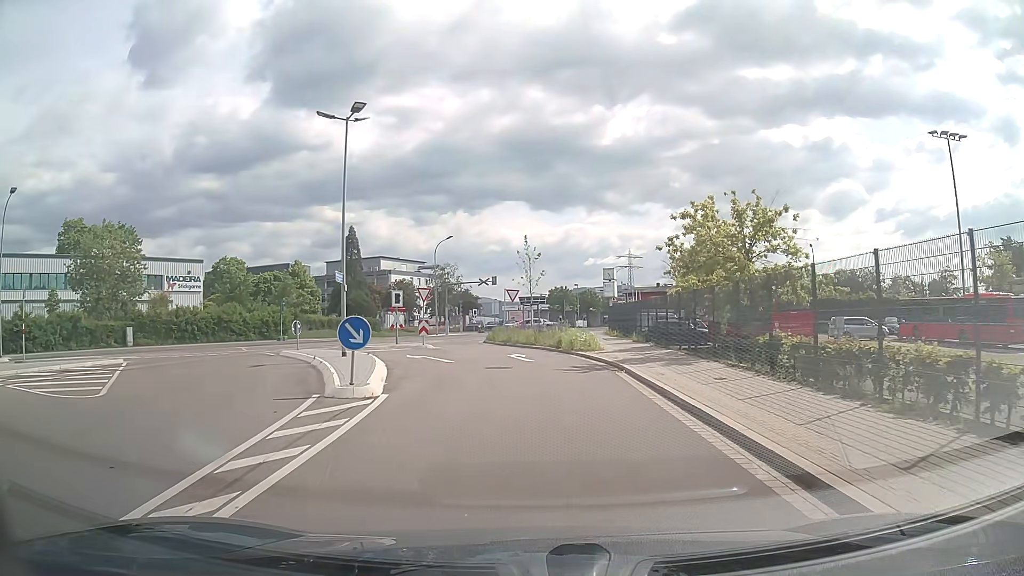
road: unclassified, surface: asphalt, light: Day
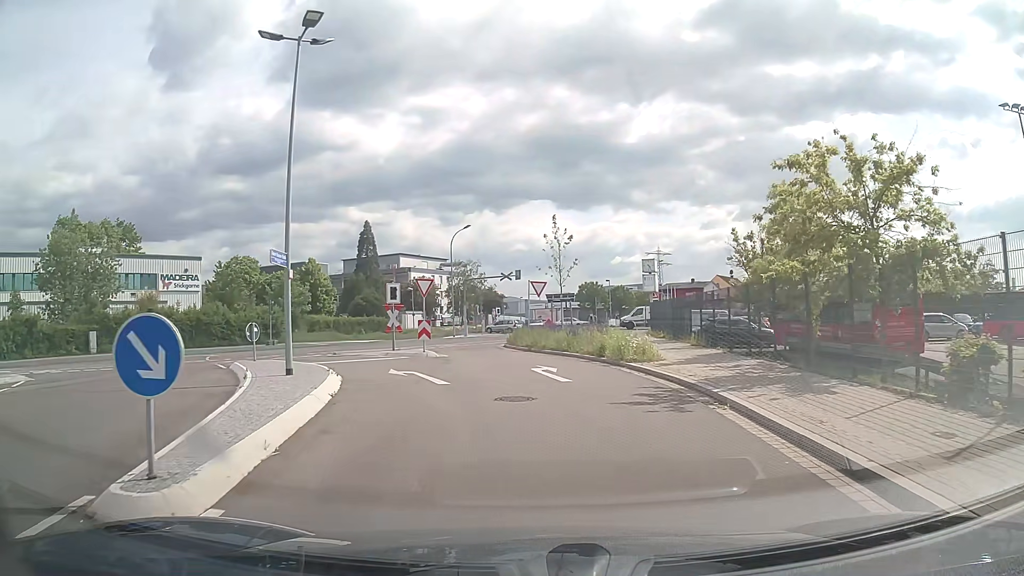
(-0.1, +7.4) m; -3°
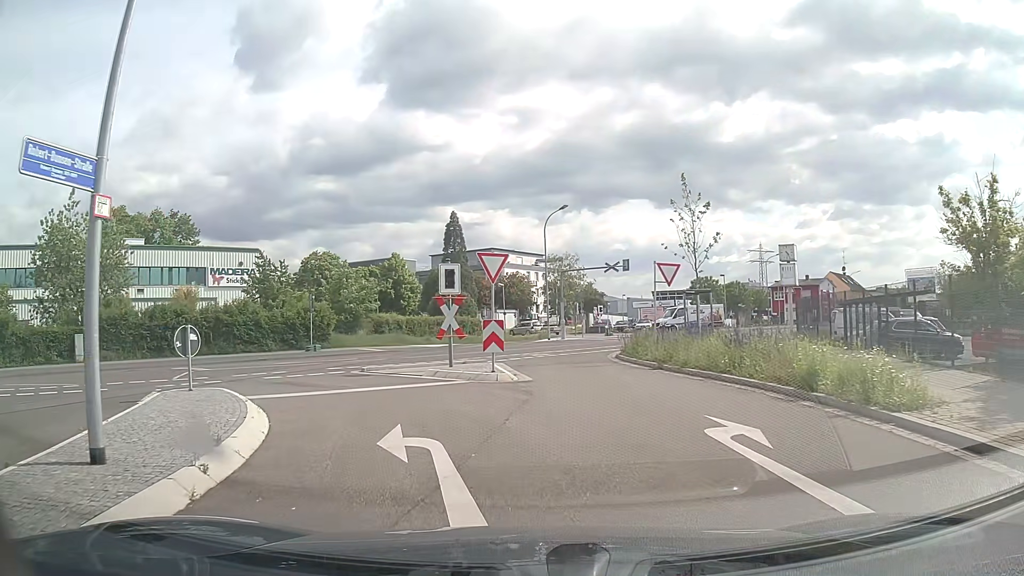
(-0.6, +10.0) m; -8°
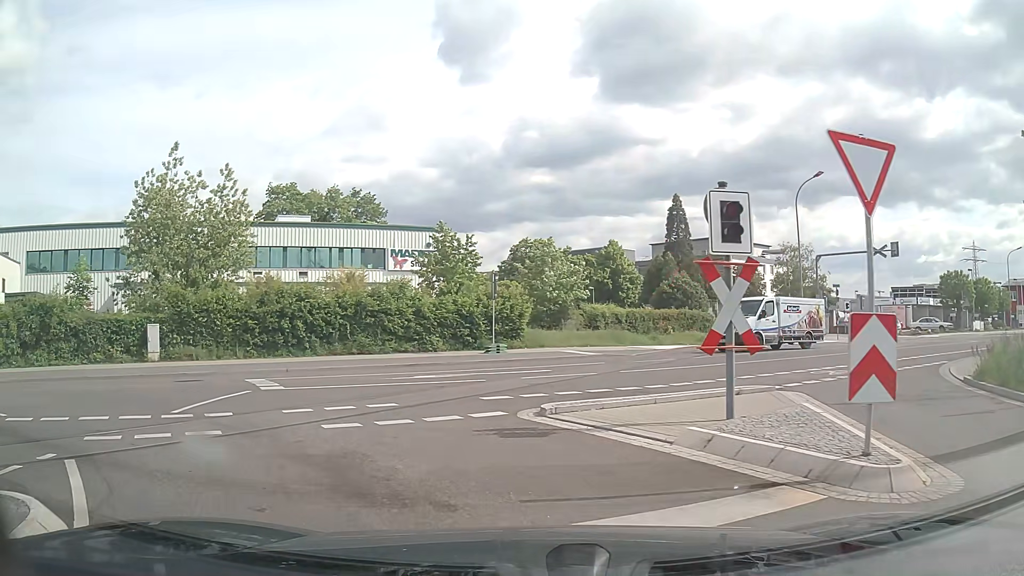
(-1.3, +9.9) m; -18°
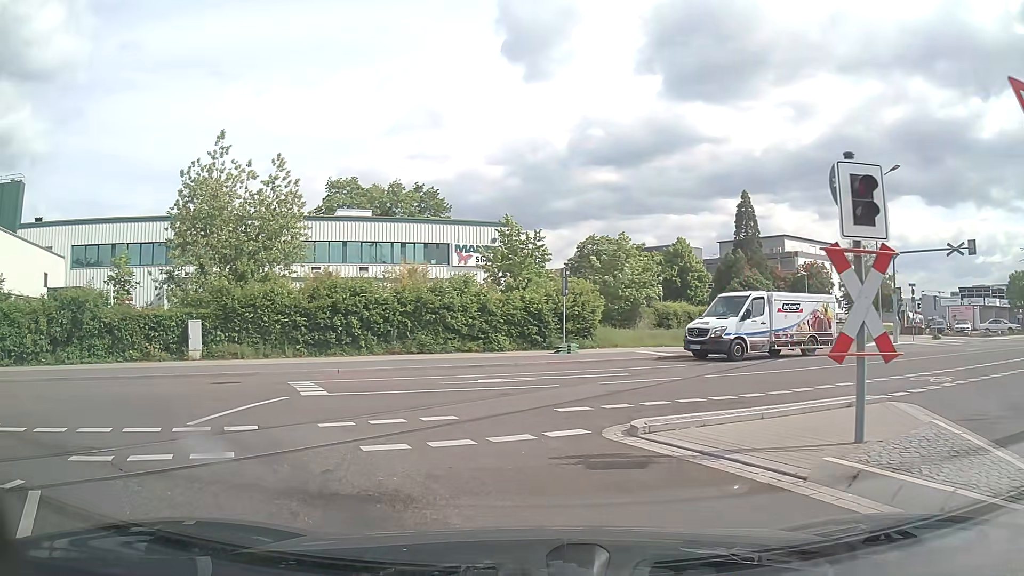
(-0.1, +1.7) m; -6°
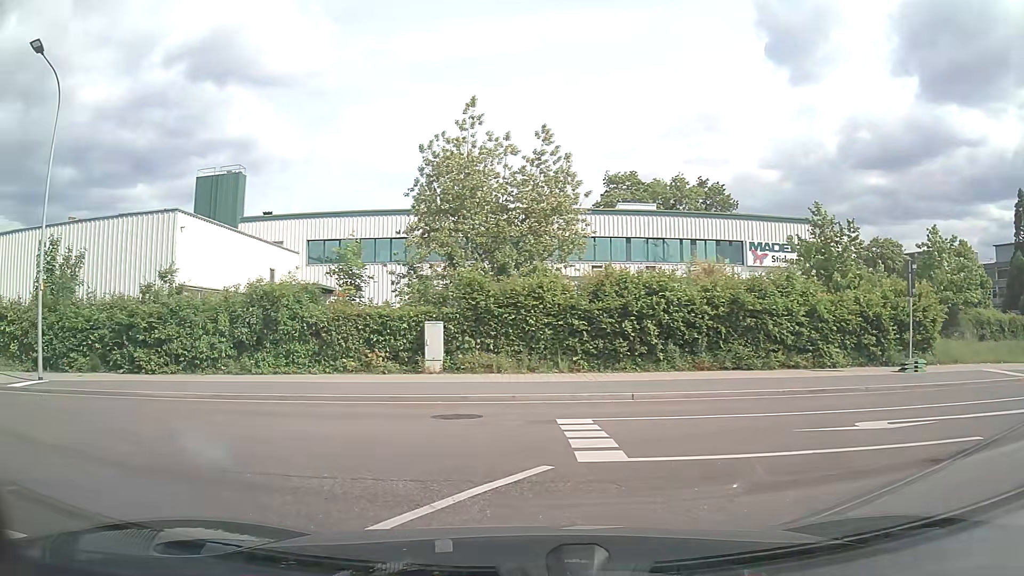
(-1.1, +5.5) m; -24°
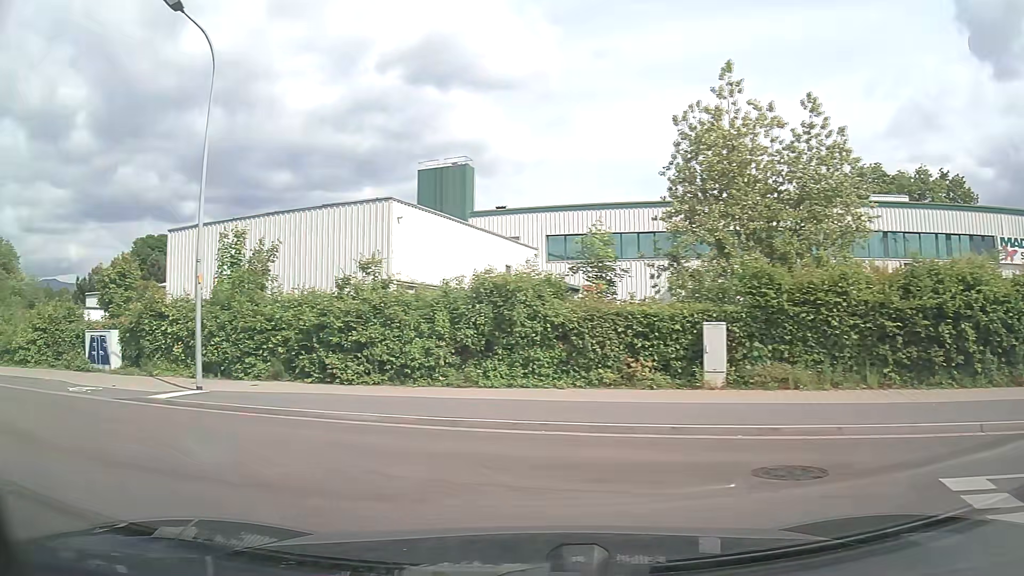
(-0.7, +4.0) m; -20°
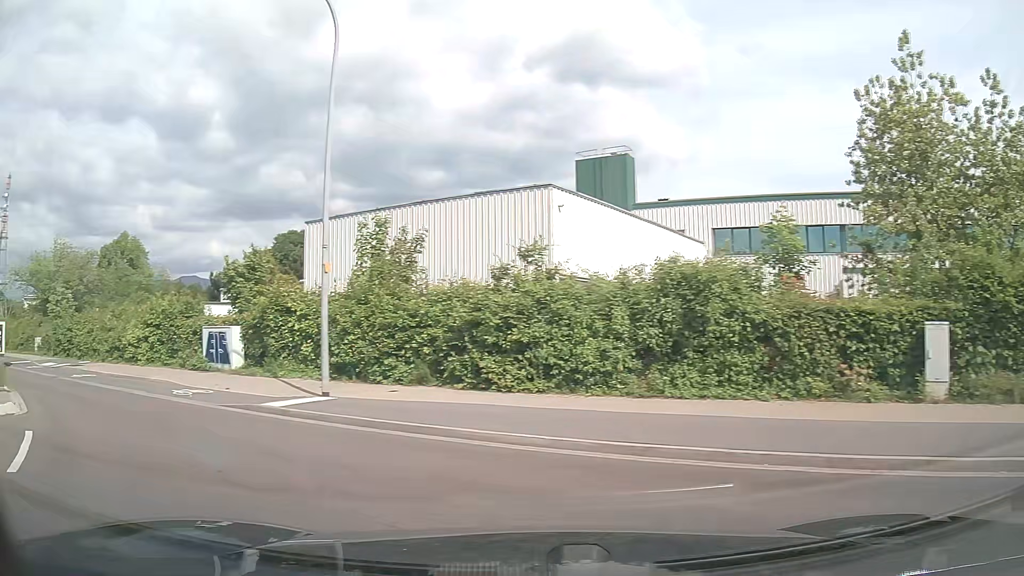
(-0.3, +2.6) m; -14°
(-4, +9) (-11, +16) (-19, +21) (-28, +27) (-36, +32) (-44, +38) (-53, +43) (-61, +49) (-69, +54) (-78, +60) m
